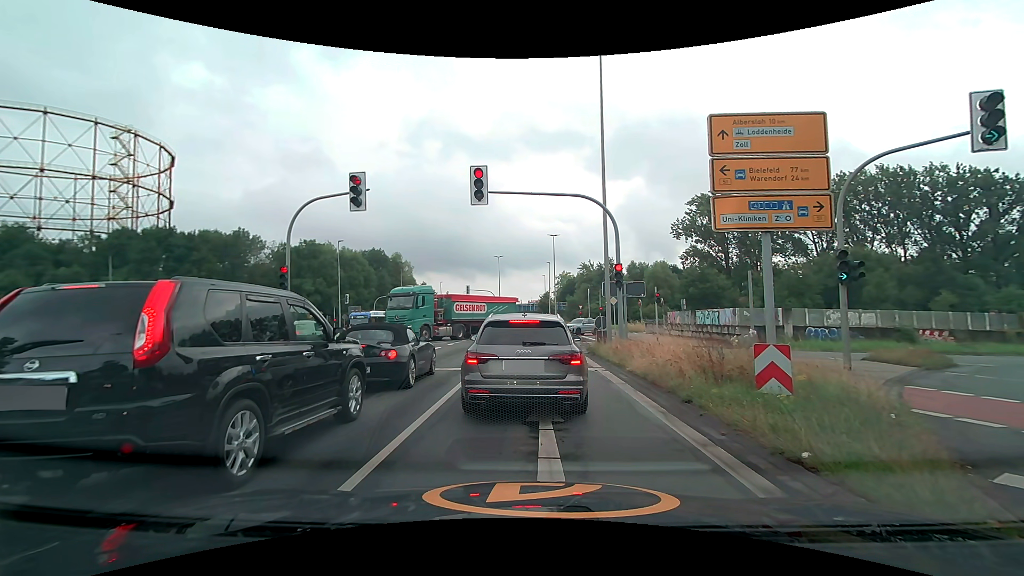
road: secondary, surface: asphalt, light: Day
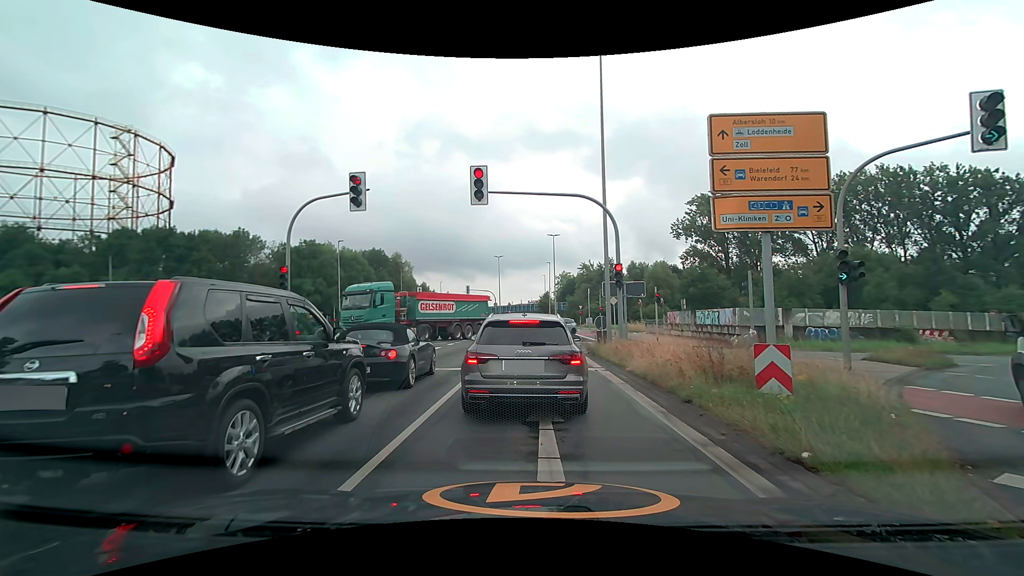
(0.0, 0.0) m; 0°
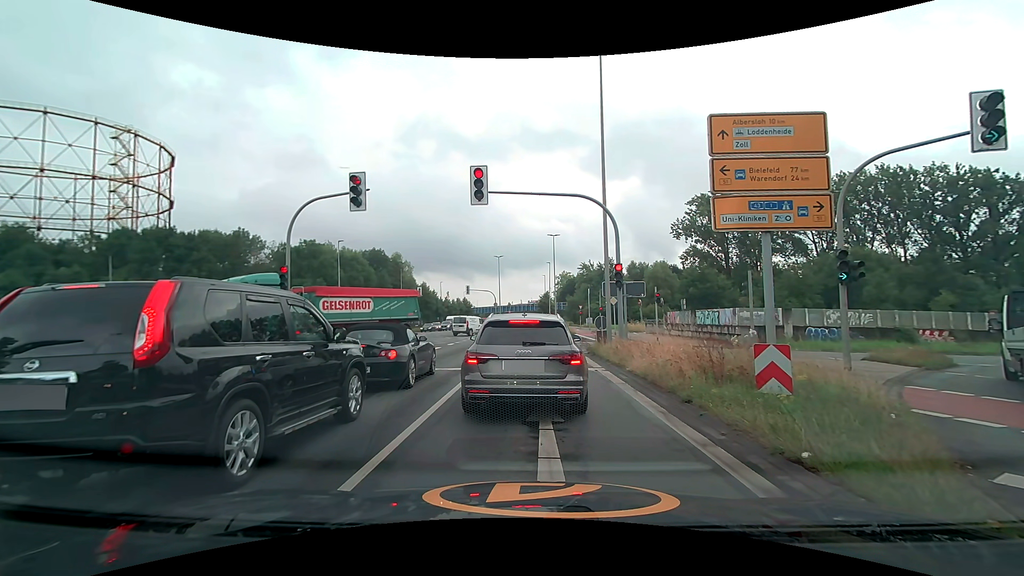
(0.0, 0.0) m; 0°
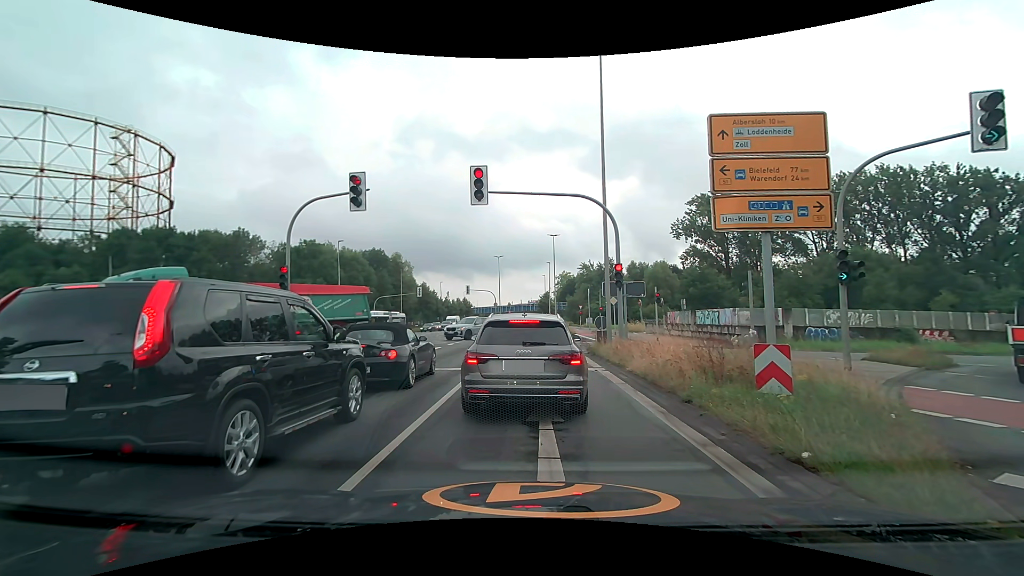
(0.0, 0.0) m; 0°
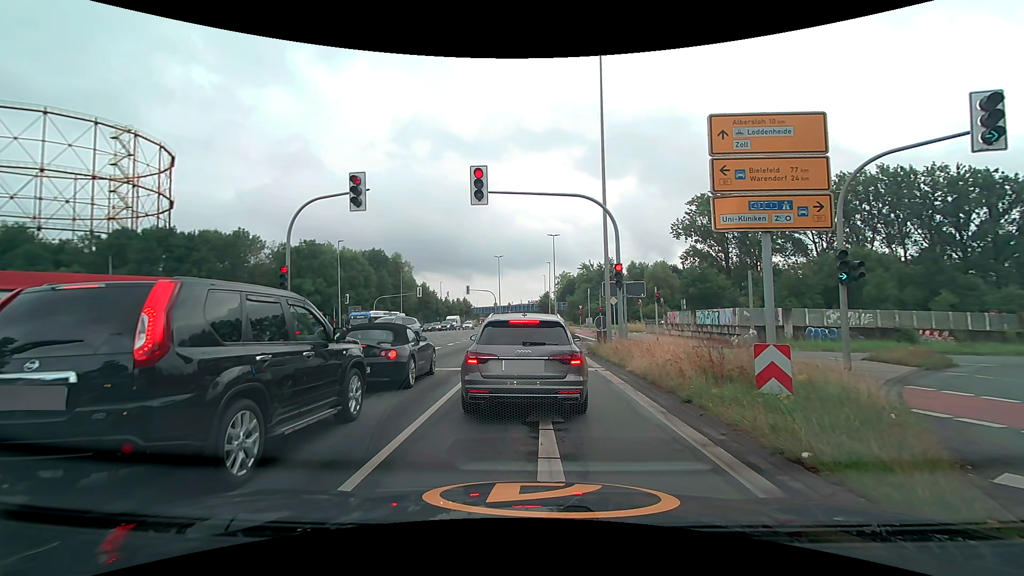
(0.0, 0.0) m; 0°
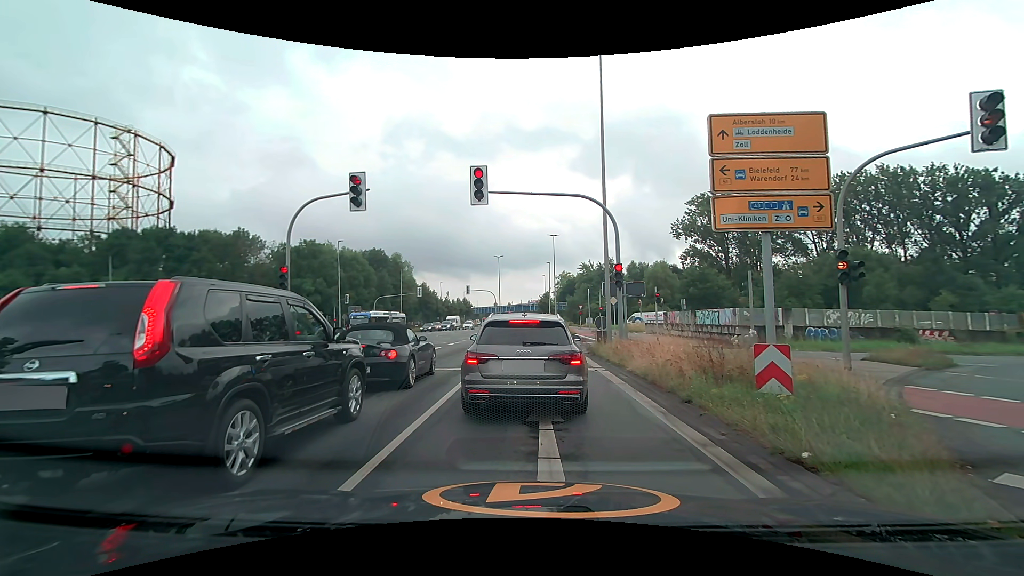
(0.0, 0.0) m; 0°
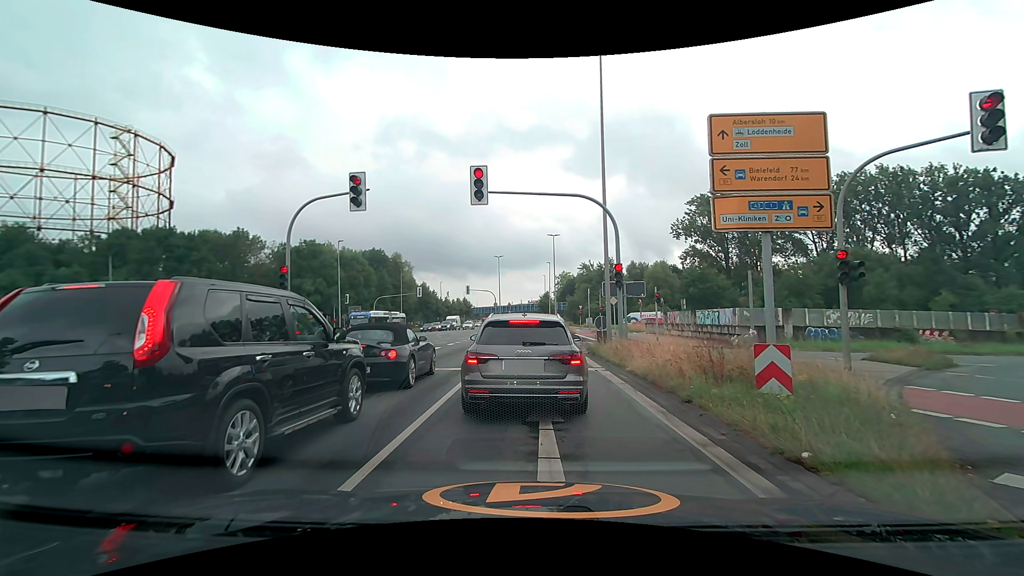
(0.0, 0.0) m; 0°
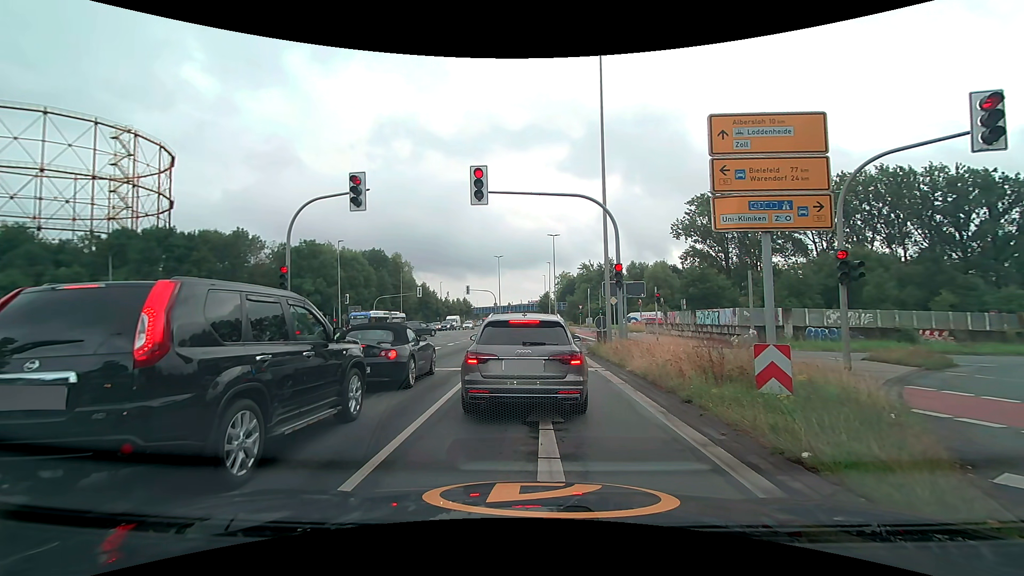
(0.0, 0.0) m; 0°
(0, +10) (0, +20) (0, +30) (0, +40) (0, +50) (0, +60) (0, +70) (0, +80) (0, +90) (0, +100) m
